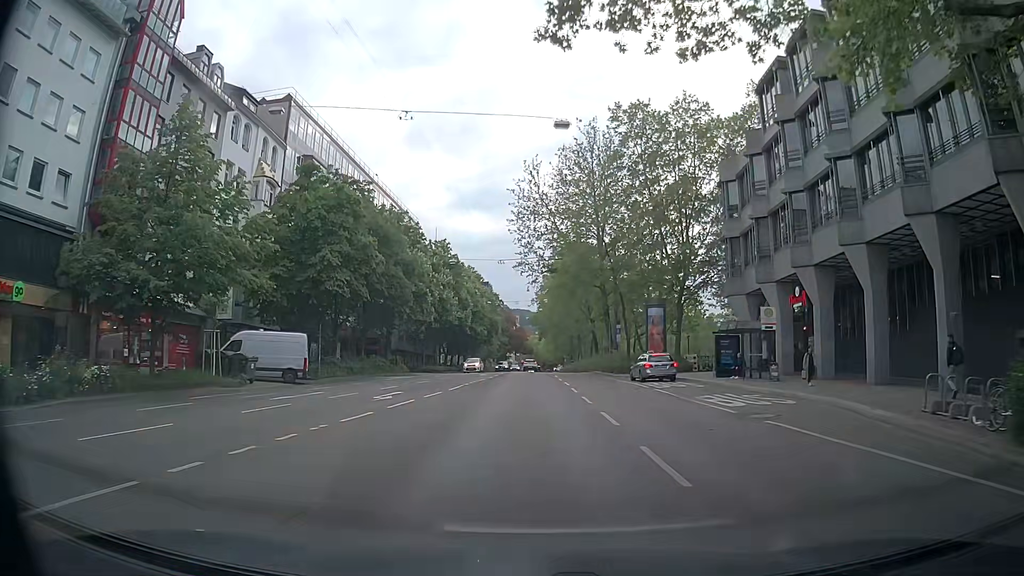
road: secondary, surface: asphalt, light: Day
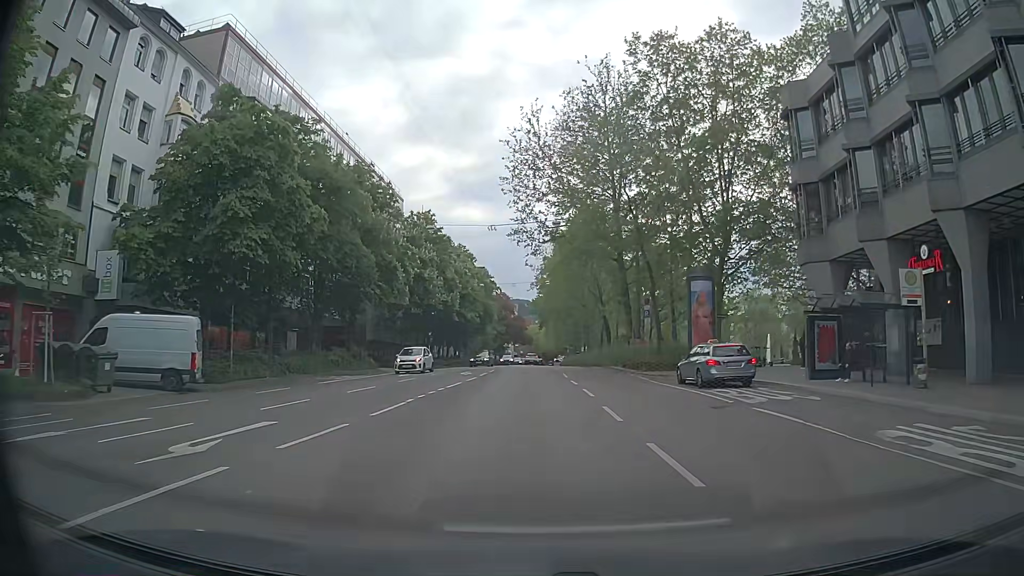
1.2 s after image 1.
(0.0, +12.5) m; +1°
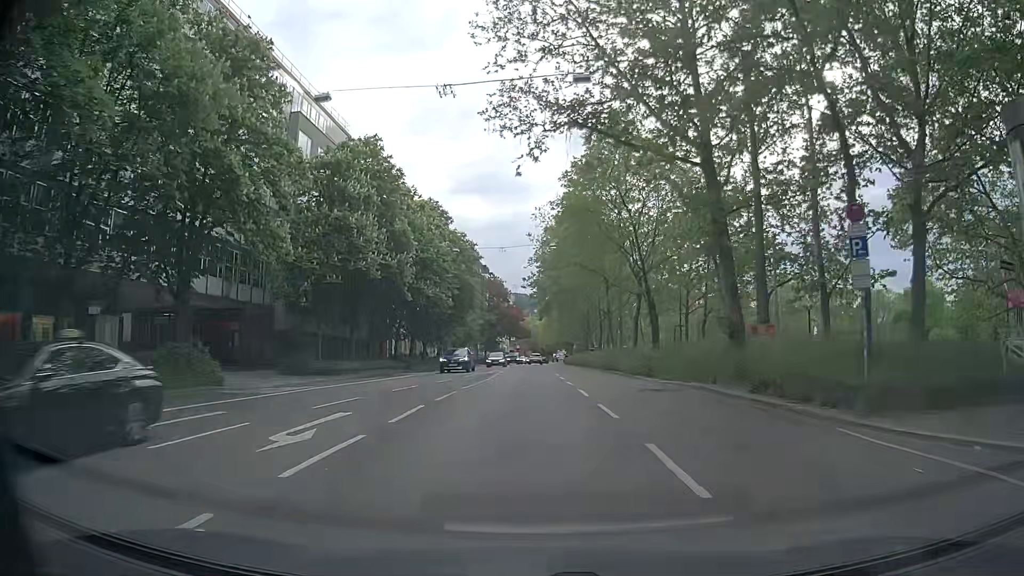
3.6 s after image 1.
(-0.1, +24.9) m; -1°
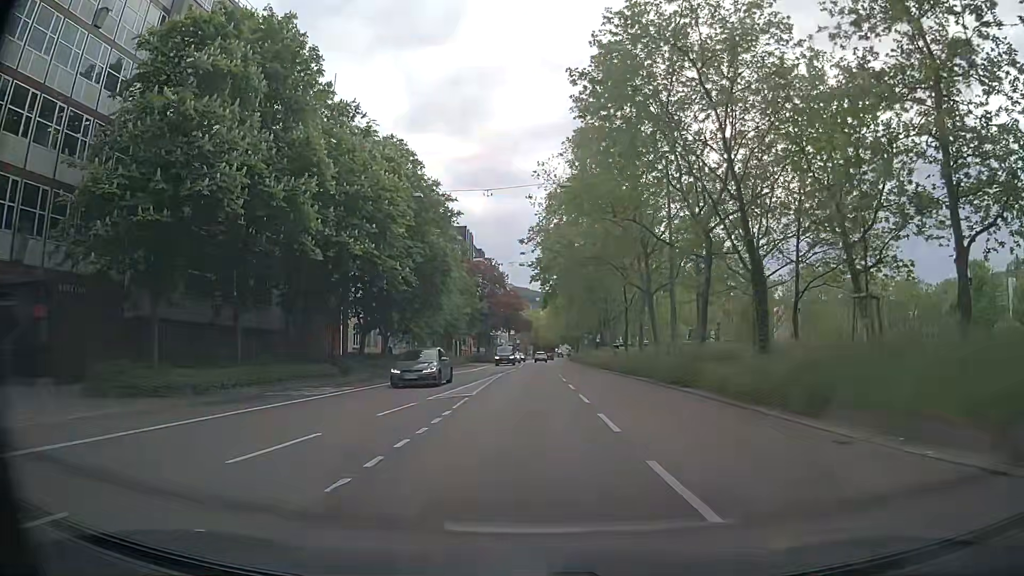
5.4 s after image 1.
(+0.1, +18.5) m; +1°
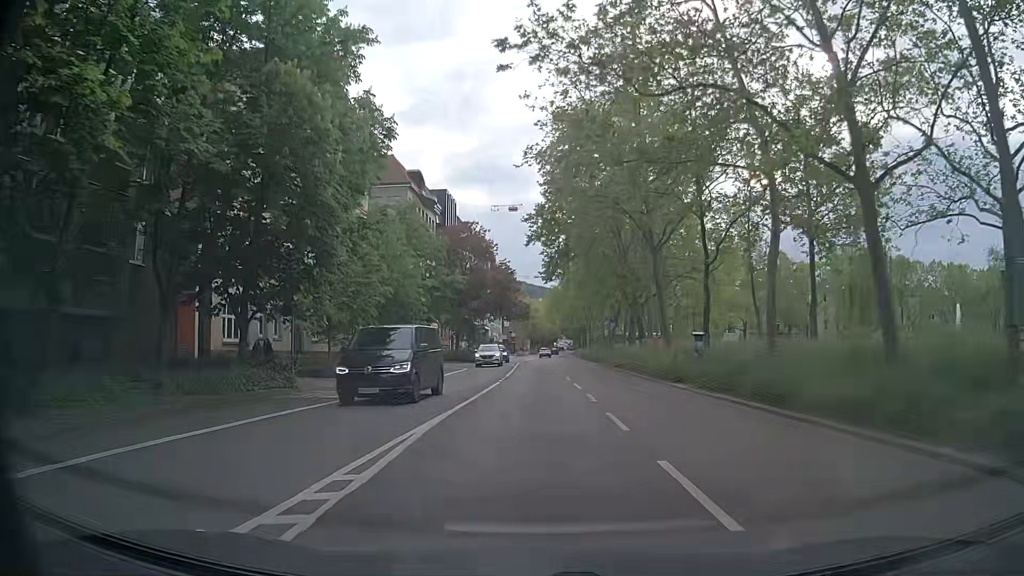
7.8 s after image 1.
(-0.1, +24.8) m; 0°
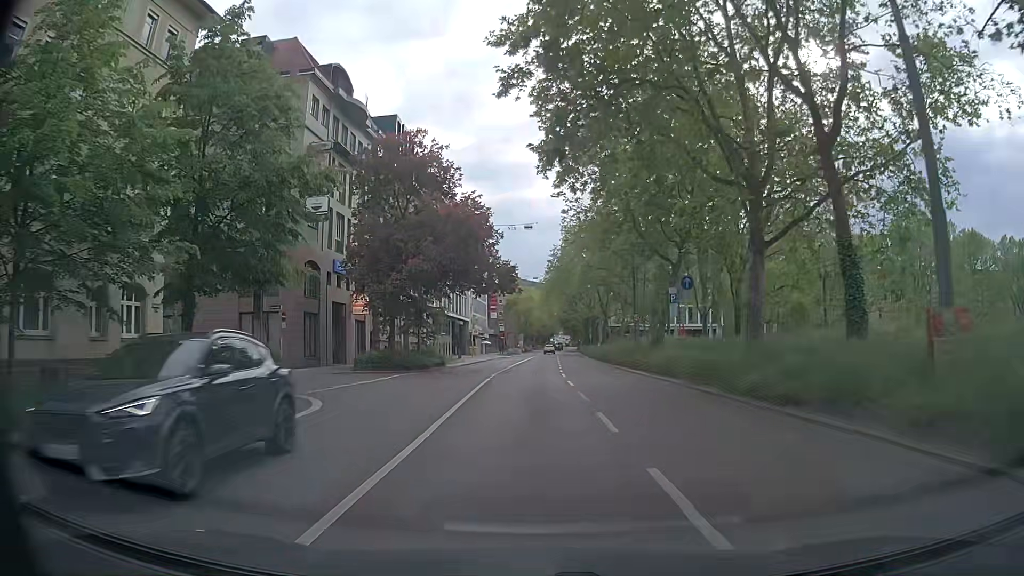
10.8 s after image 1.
(+0.2, +30.8) m; 0°
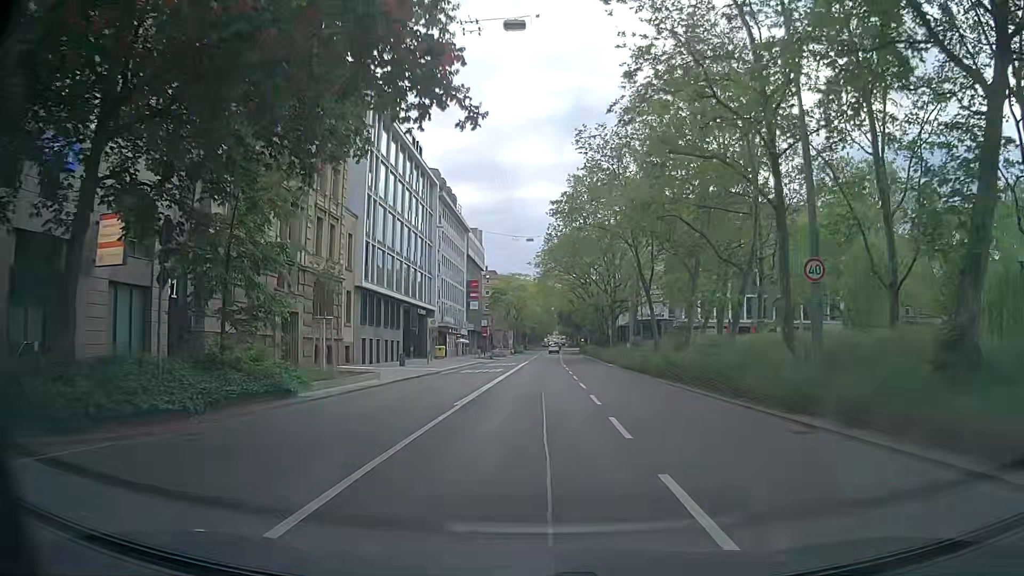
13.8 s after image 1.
(+0.2, +30.7) m; +1°
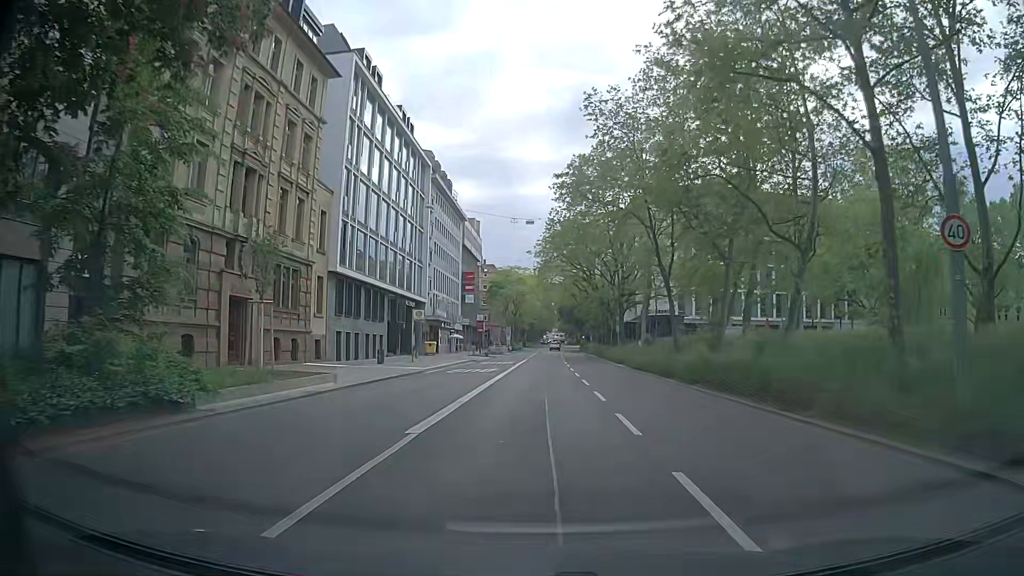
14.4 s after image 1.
(0.0, +6.2) m; 0°
(0, +10) (+1, +20) (+1, +30) (+1, +40) (+2, +50) (+2, +60) (+3, +70) (+3, +80) (+4, +90) (+4, +100) m
